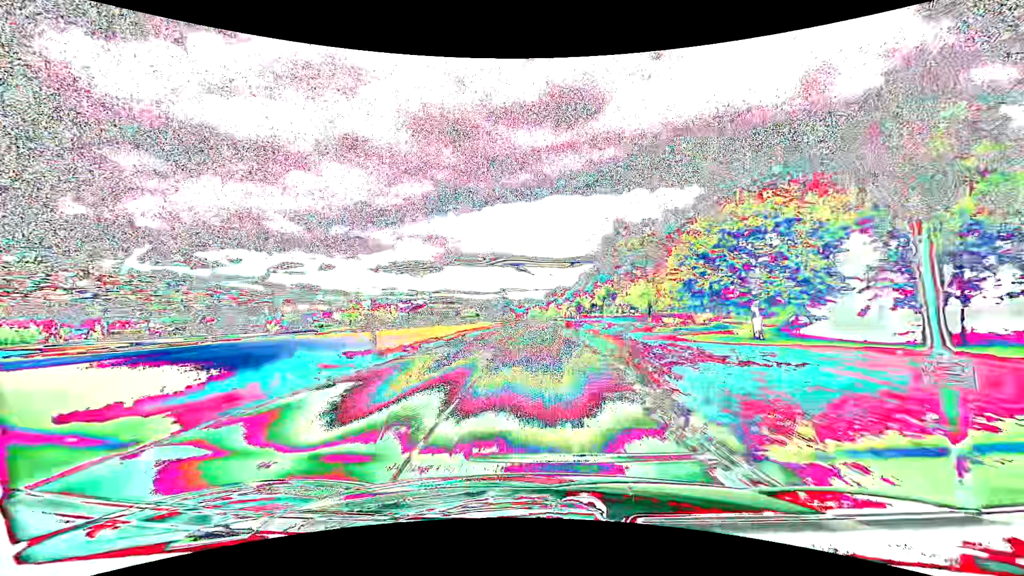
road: secondary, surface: asphalt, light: Day
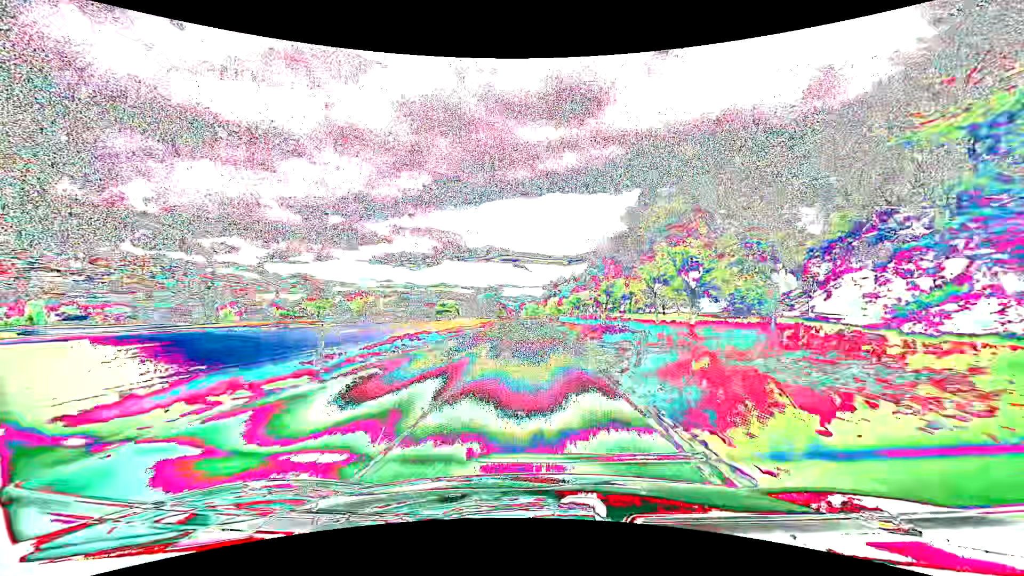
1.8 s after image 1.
(+0.2, +41.7) m; 0°
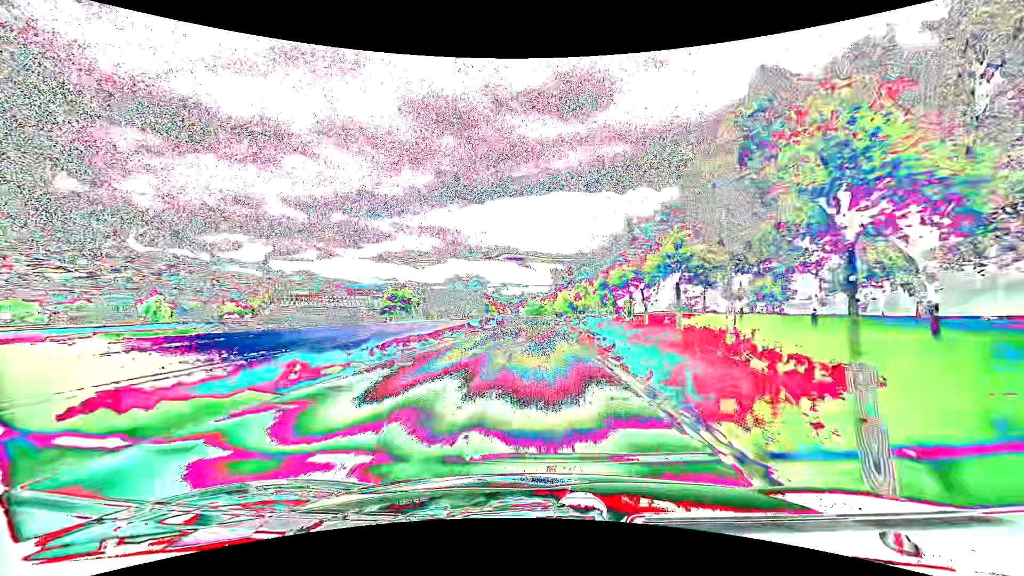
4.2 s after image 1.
(-0.5, +57.3) m; -1°
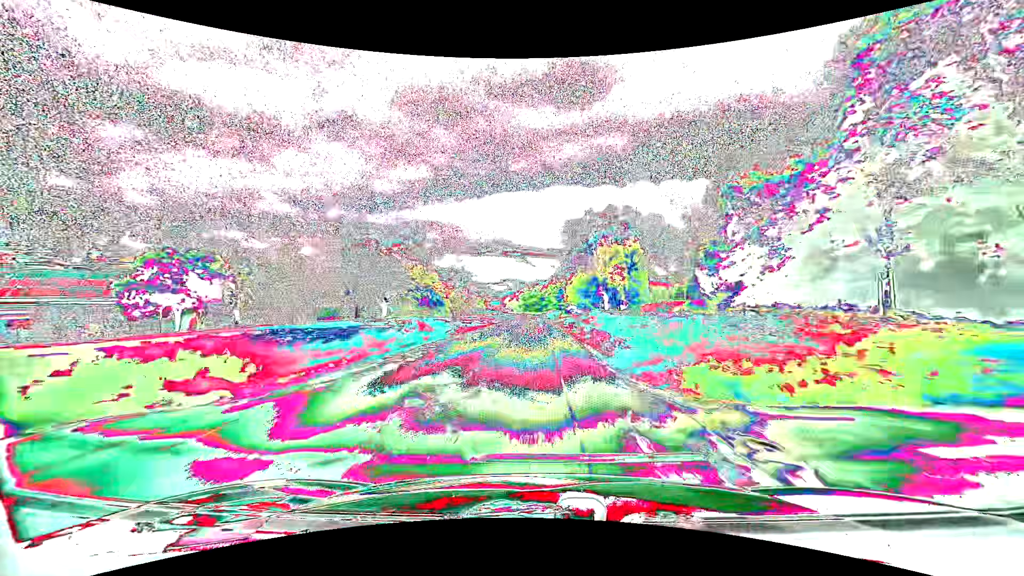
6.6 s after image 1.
(+0.4, +58.5) m; +1°
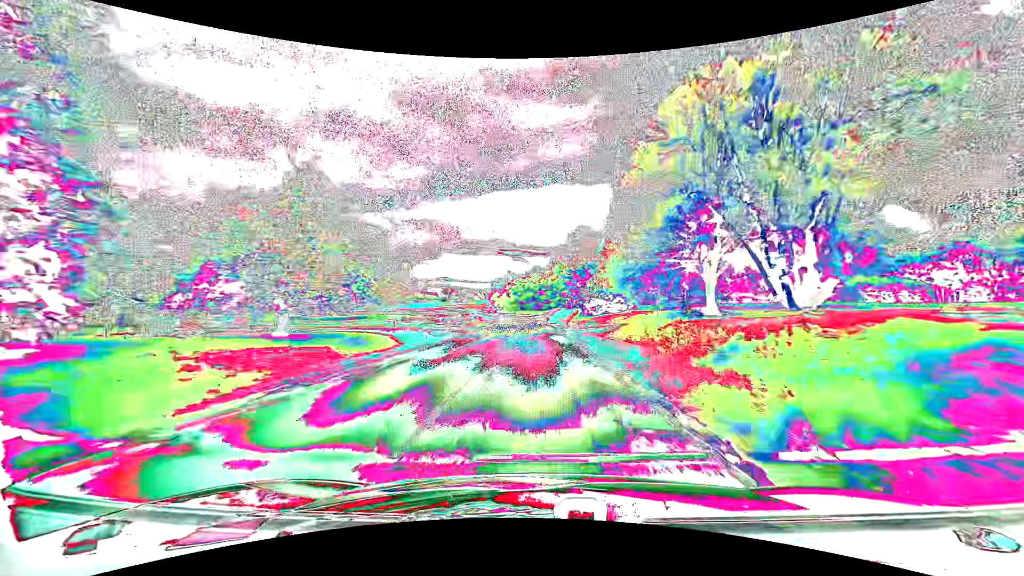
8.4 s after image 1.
(-0.3, +42.3) m; 0°
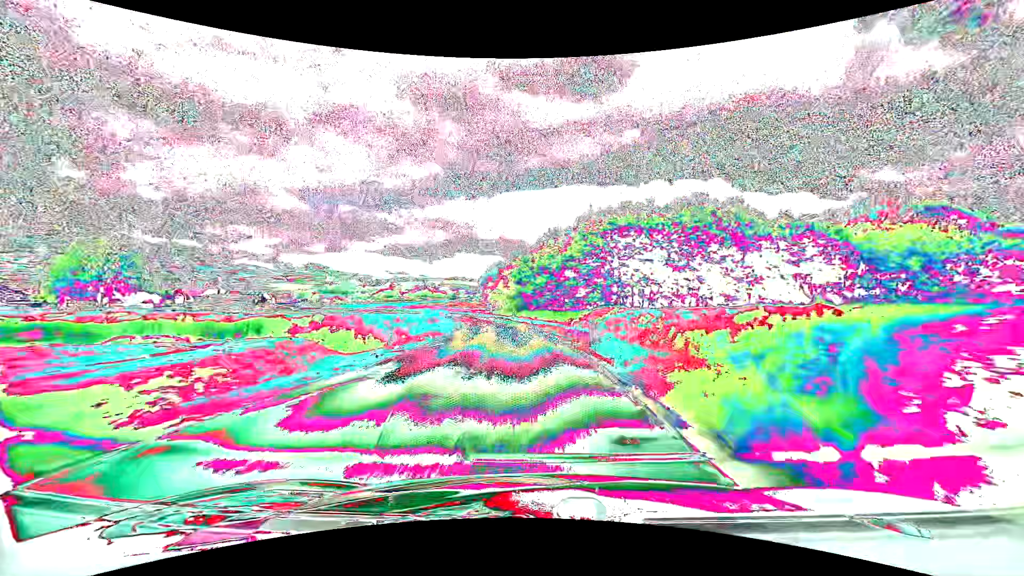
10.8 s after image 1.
(-0.5, +53.4) m; -2°
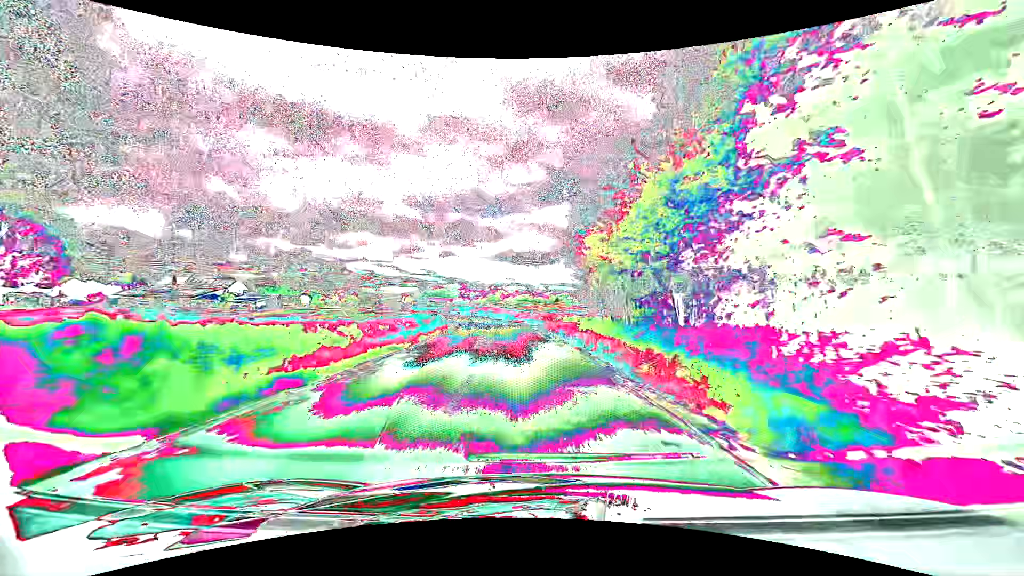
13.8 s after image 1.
(-5.6, +64.2) m; -11°
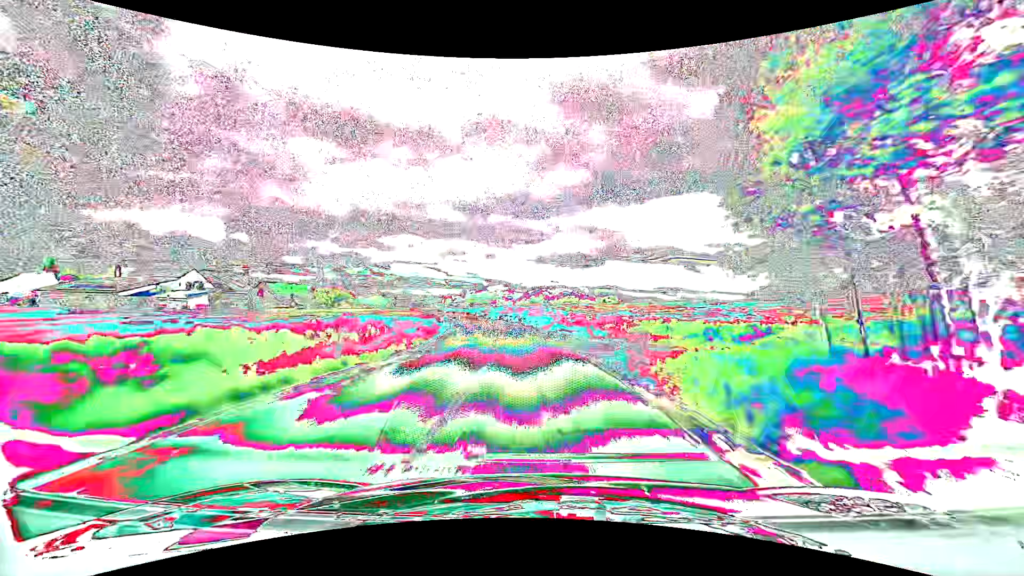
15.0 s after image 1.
(-1.3, +26.4) m; -5°
(0, +10) (-1, +20) (-1, +30) (-2, +40) (-4, +50) (-6, +60) (-8, +69) (-10, +79) (-13, +89) (-16, +98) m
